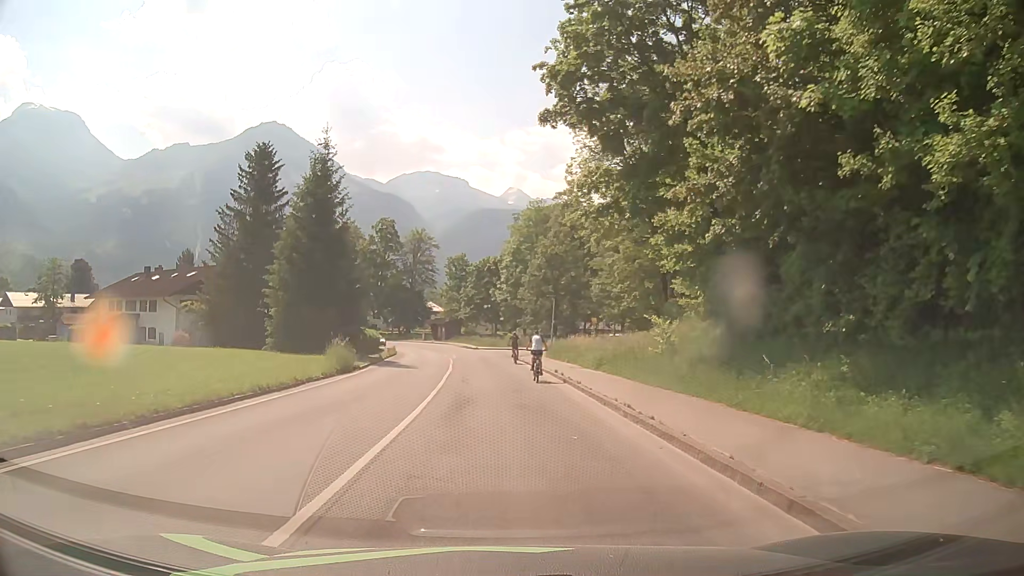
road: tertiary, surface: asphalt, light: Day
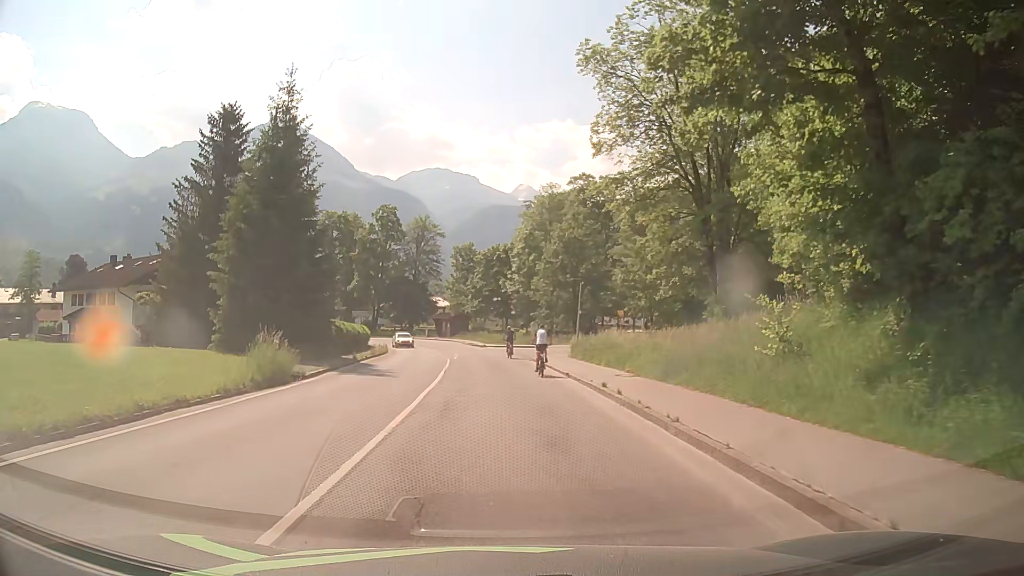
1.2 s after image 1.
(-0.1, +10.1) m; -1°
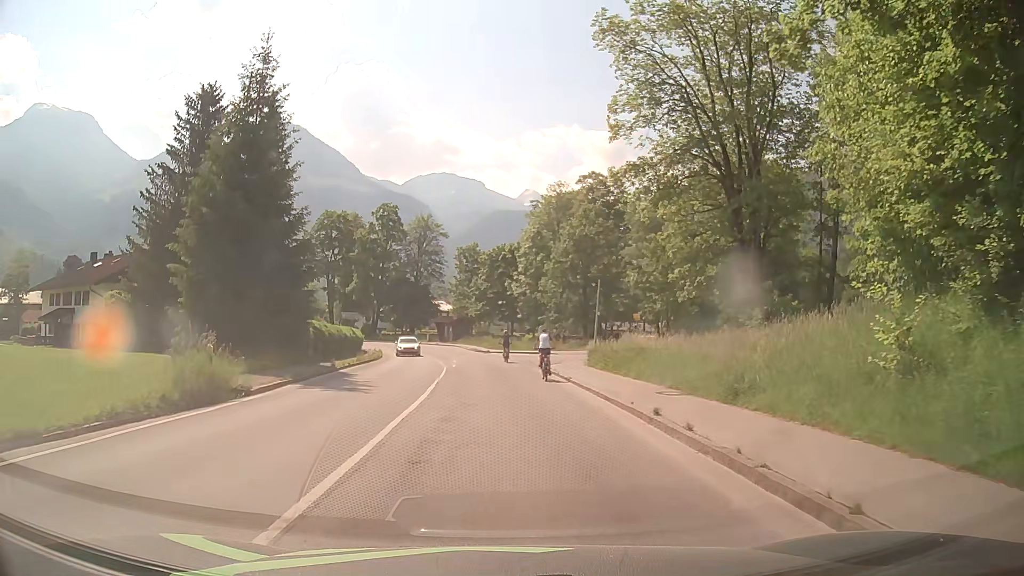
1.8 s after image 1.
(0.0, +5.1) m; -1°
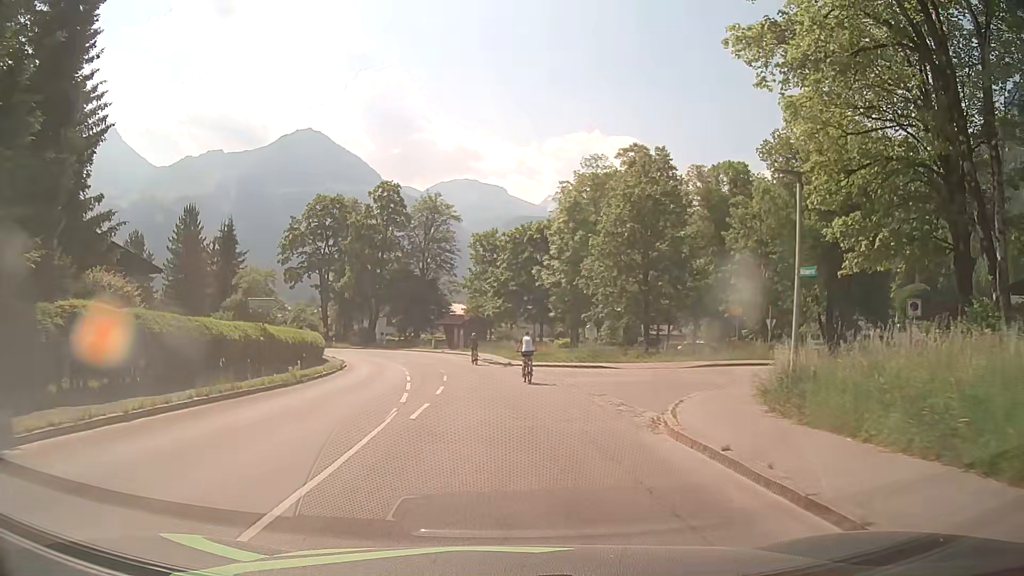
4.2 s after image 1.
(-0.2, +20.3) m; -2°
(0, +10) (0, +20) (-1, +30) (-3, +40) (-5, +50) (-8, +59) (-12, +68) (-17, +77) (-23, +85) (-30, +92) m
